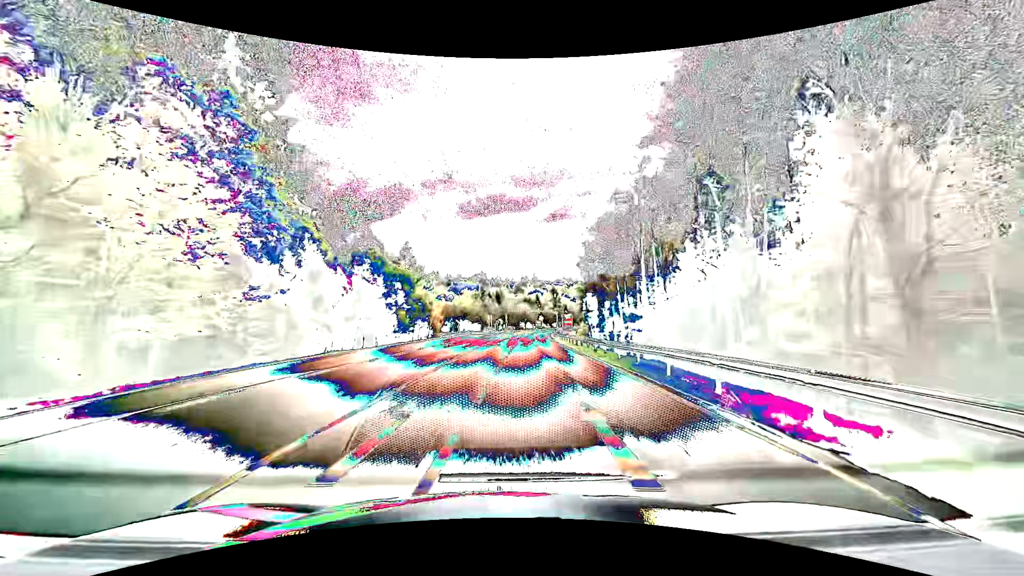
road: secondary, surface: asphalt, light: Day
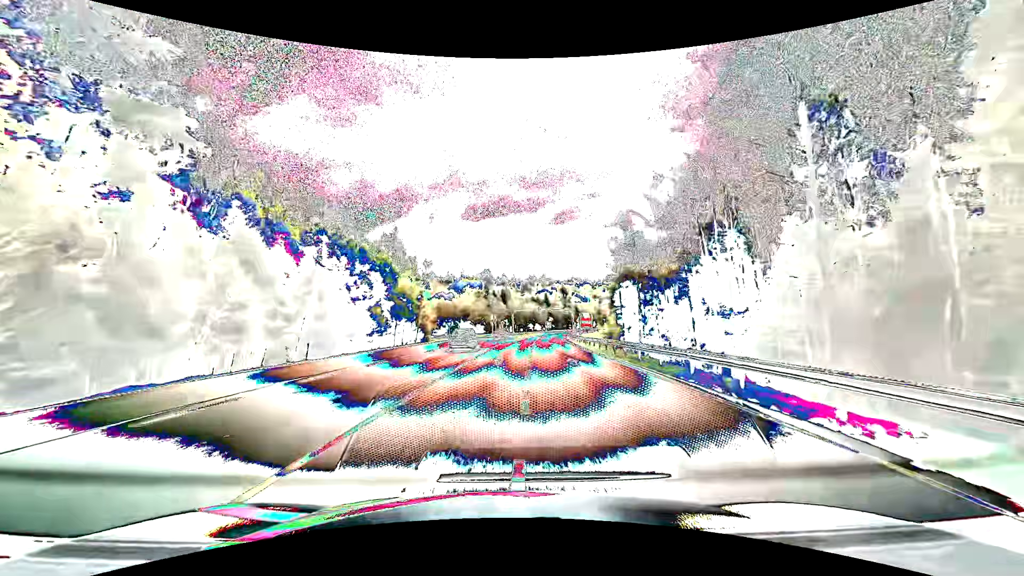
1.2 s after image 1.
(-0.1, +19.2) m; -1°
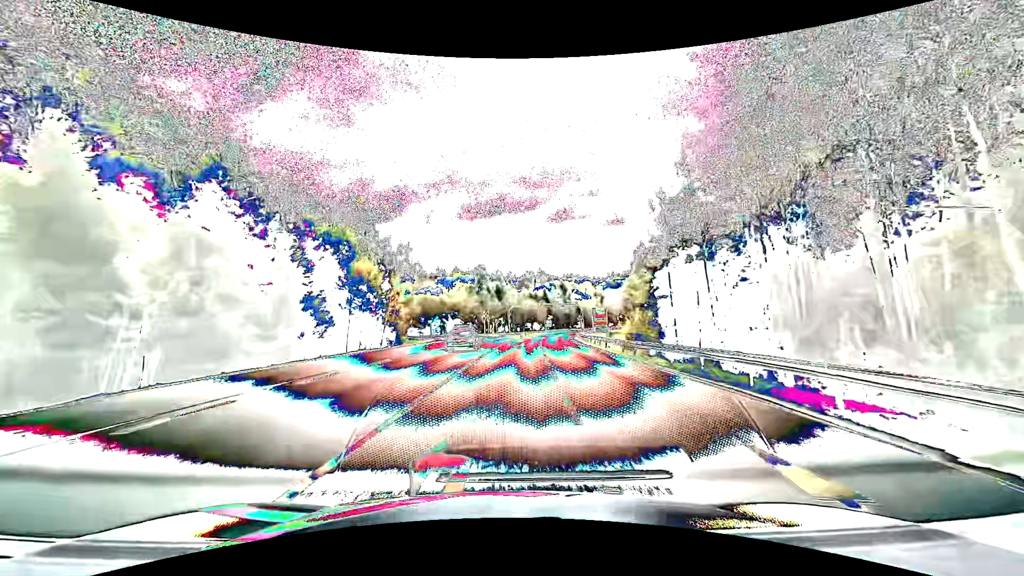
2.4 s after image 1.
(0.0, +18.8) m; 0°
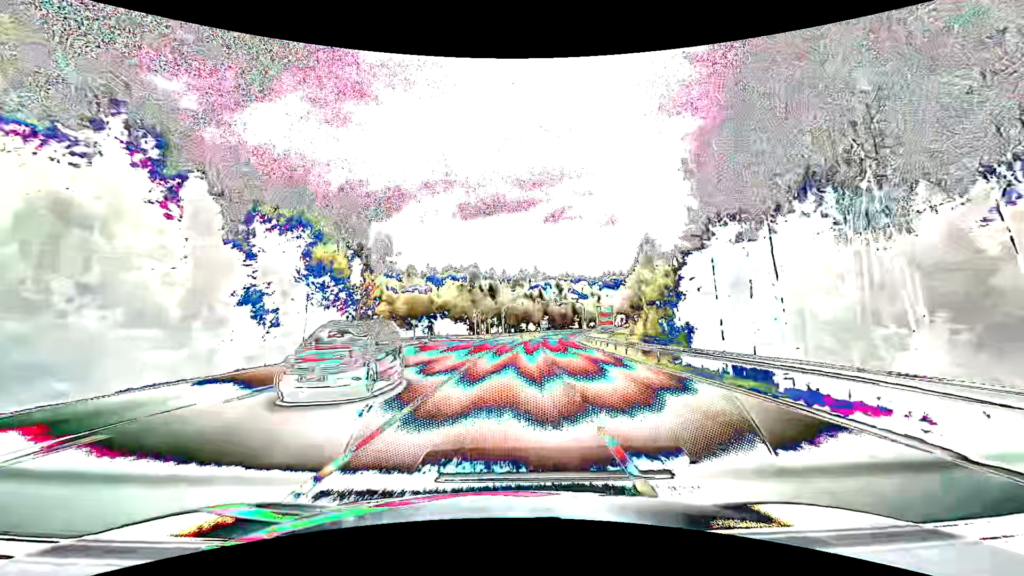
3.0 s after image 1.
(0.0, +9.3) m; +1°
(0, +10) (0, +20) (+1, +30) (+1, +40) (+2, +50) (+2, +60) (+3, +70) (+4, +80) (+1, +89) (-6, +96) m
